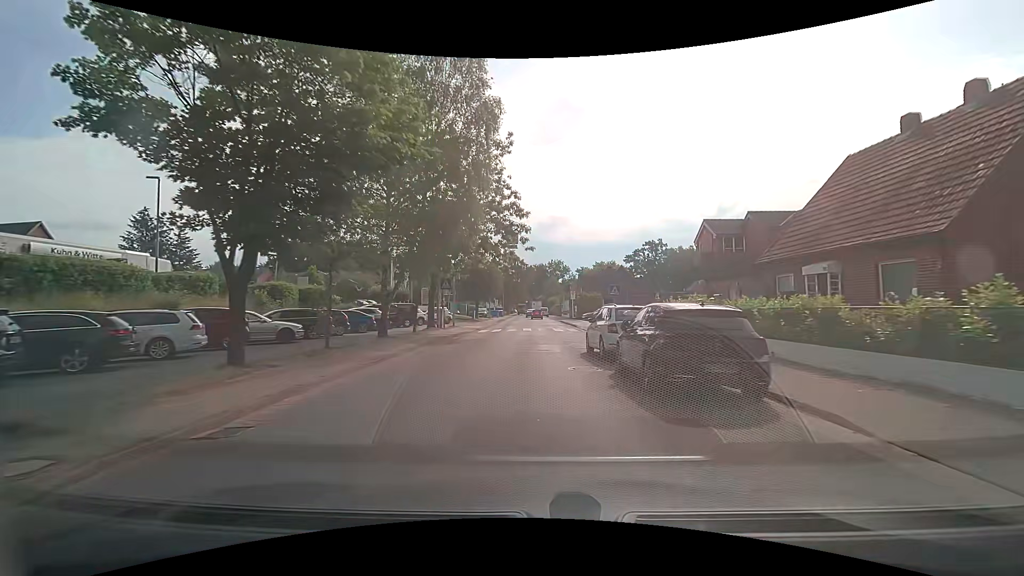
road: tertiary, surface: asphalt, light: Day
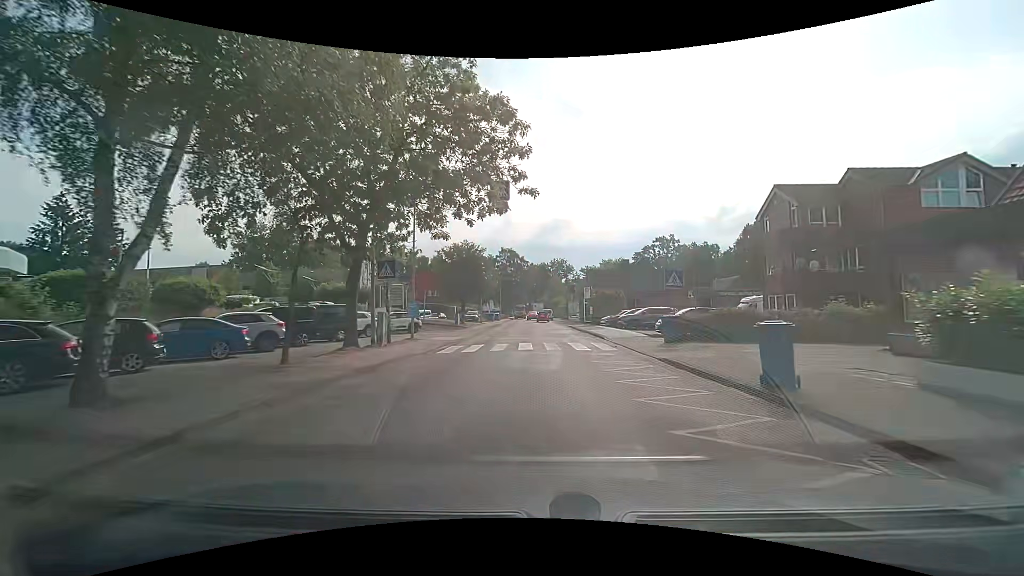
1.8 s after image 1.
(+0.1, +14.0) m; +1°
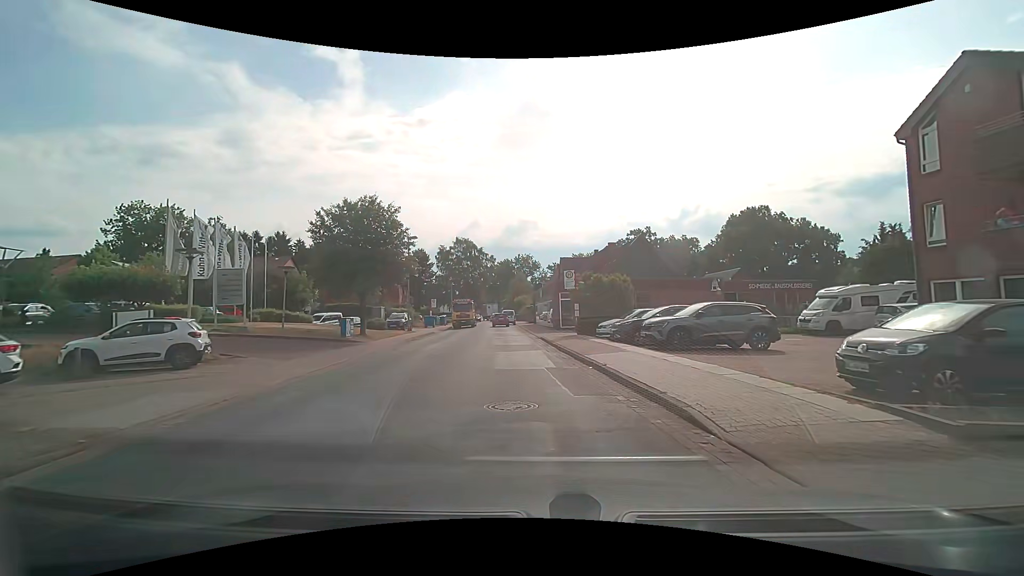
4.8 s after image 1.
(+1.0, +19.1) m; +4°
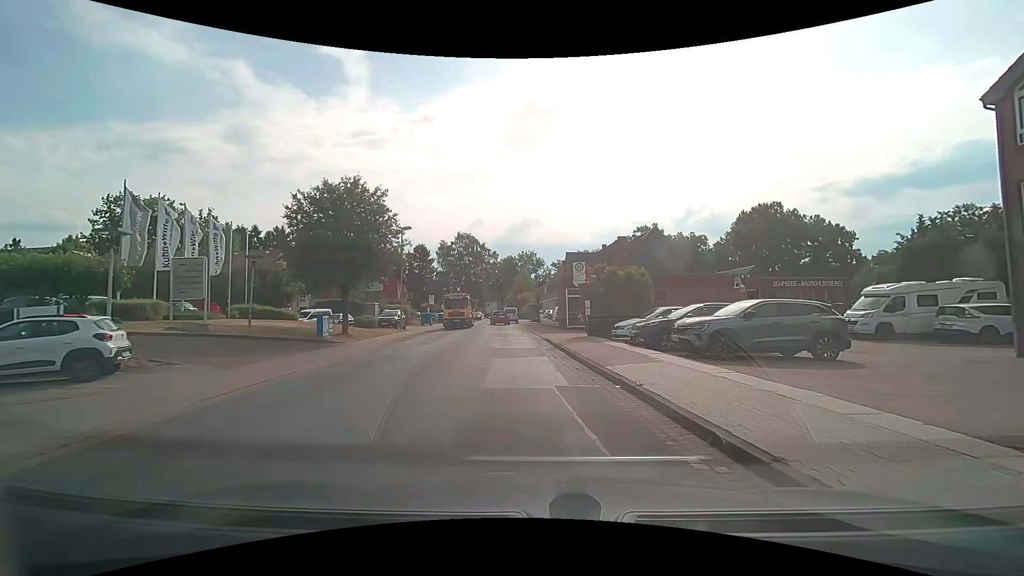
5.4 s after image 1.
(0.0, +3.4) m; -1°
(0, +10) (0, +20) (-1, +30) (-2, +40) (-4, +50) (-5, +60) (-6, +70) (-6, +80) (-7, +90) (-7, +100) m
